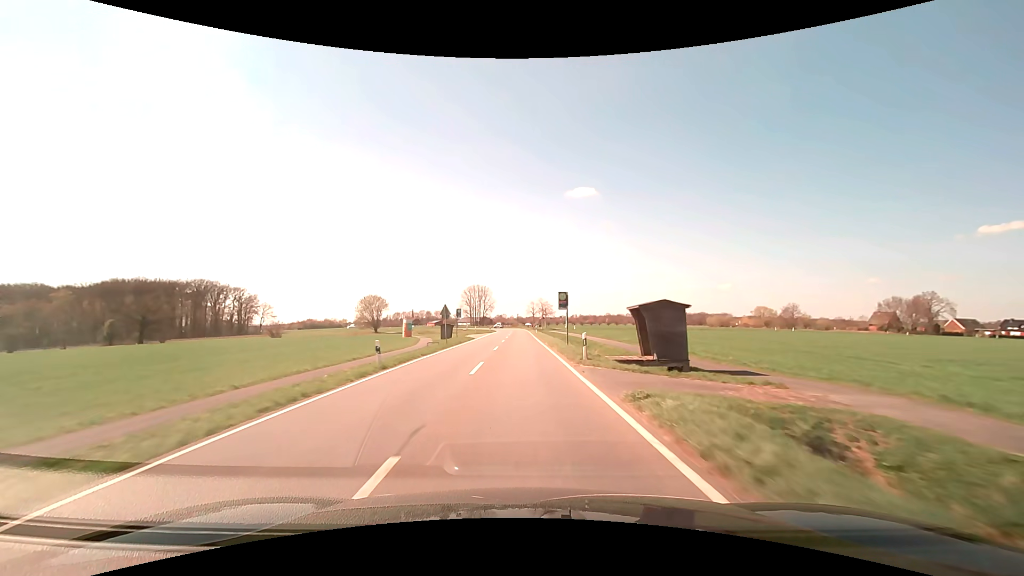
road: secondary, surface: asphalt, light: Day
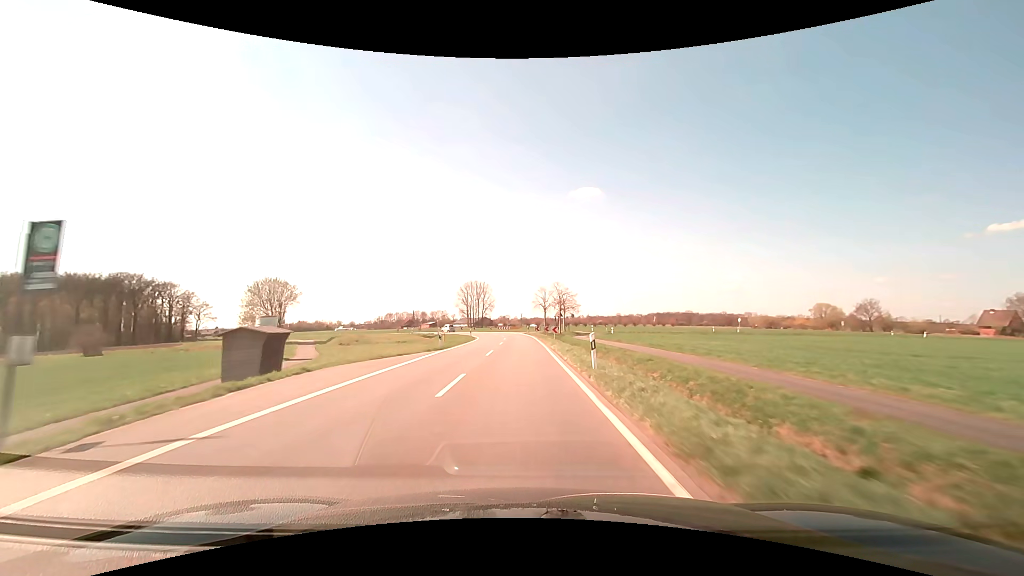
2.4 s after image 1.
(-0.1, +52.5) m; 0°
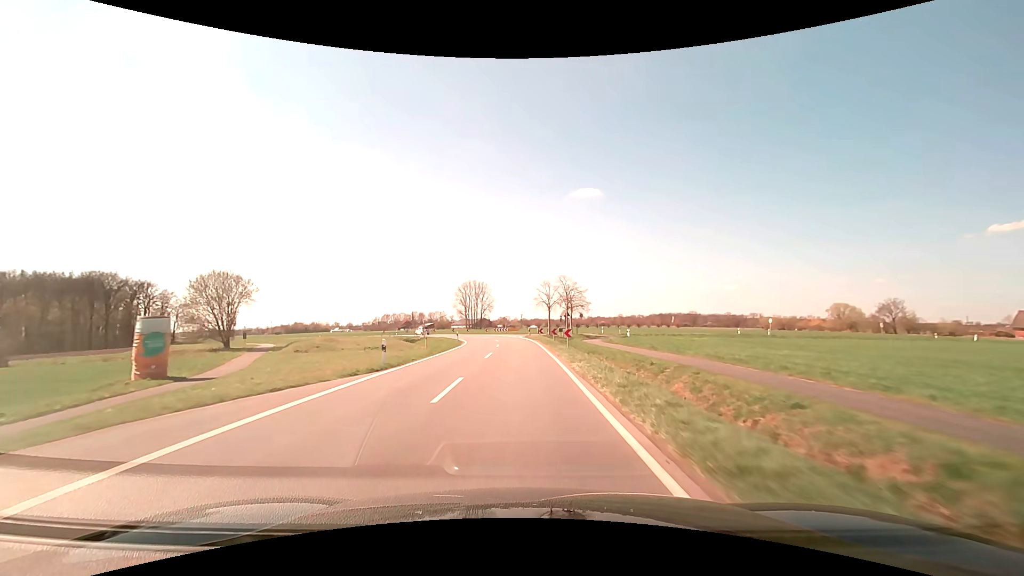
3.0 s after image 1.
(0.0, +12.6) m; 0°
